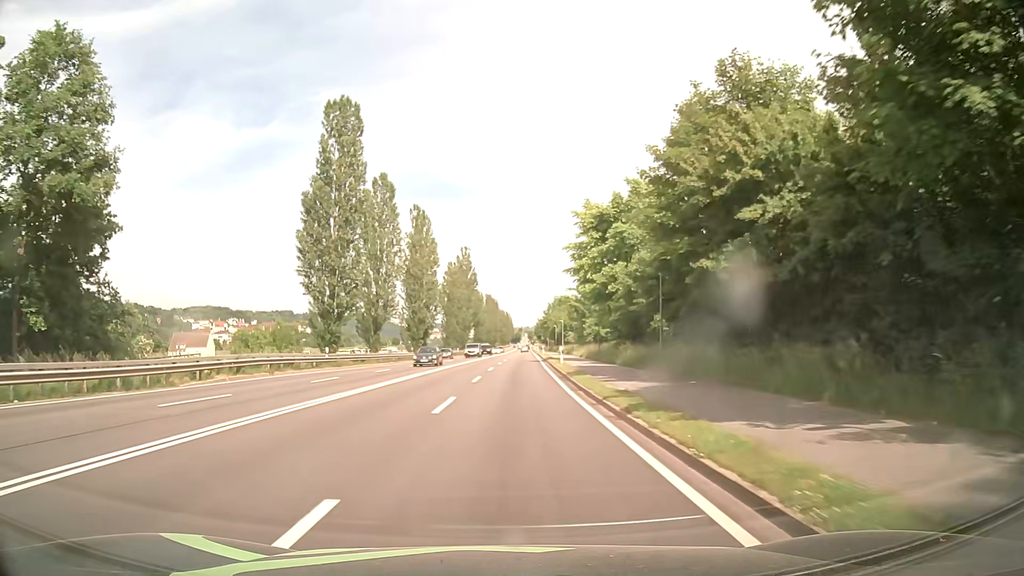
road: primary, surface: asphalt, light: Day
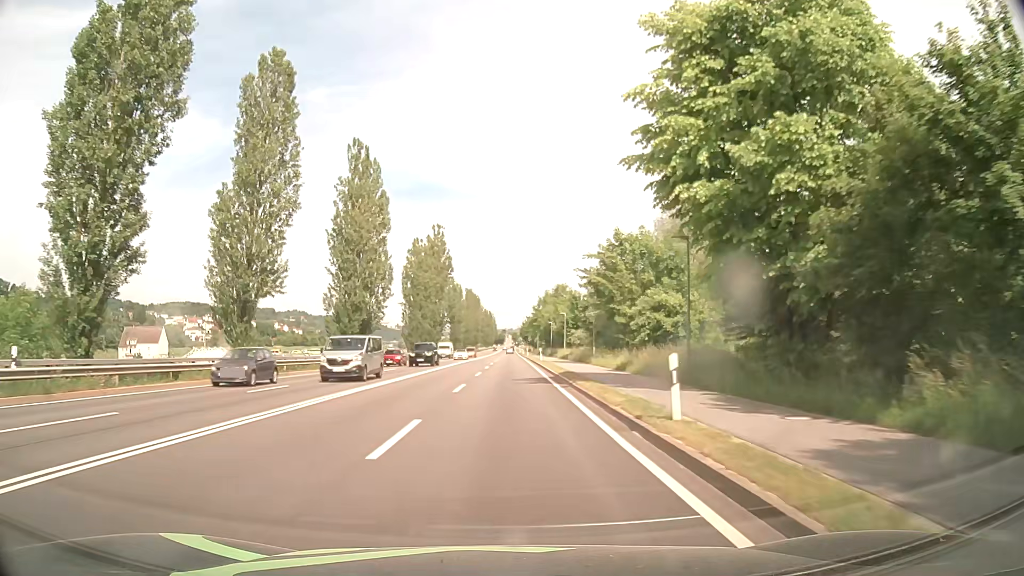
(+0.3, +29.2) m; +1°
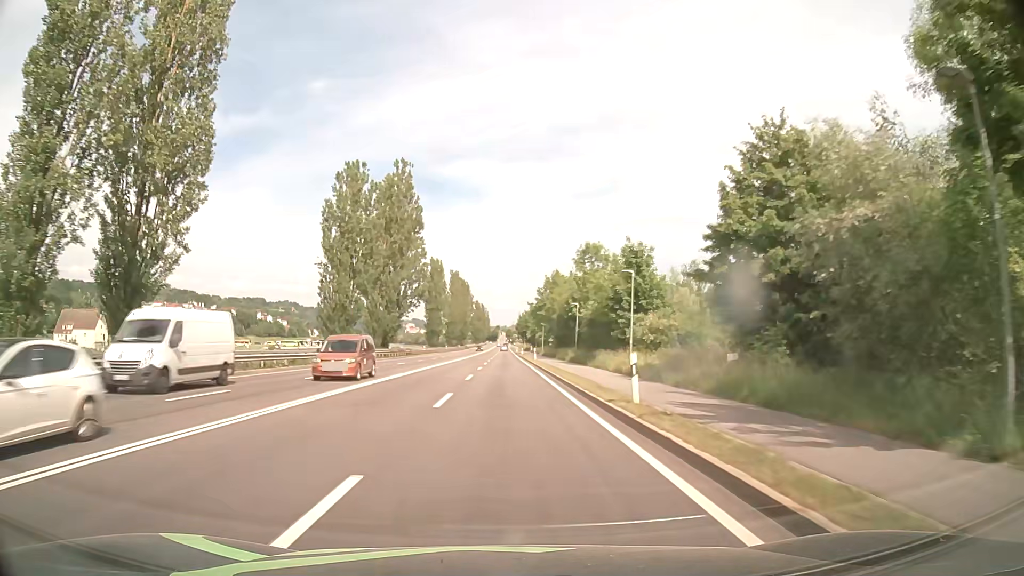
(+0.2, +41.4) m; +1°
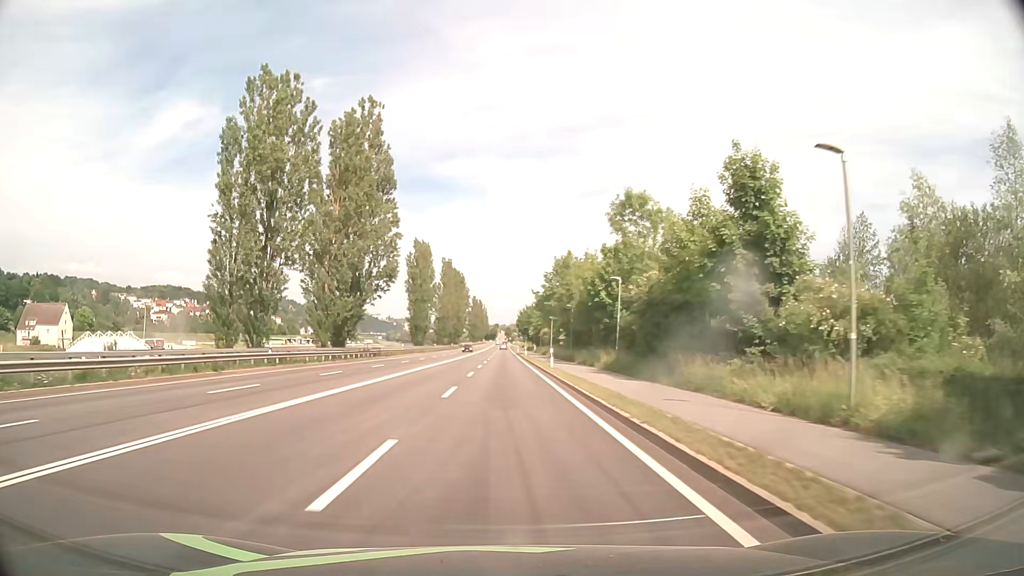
(0.0, +21.5) m; 0°
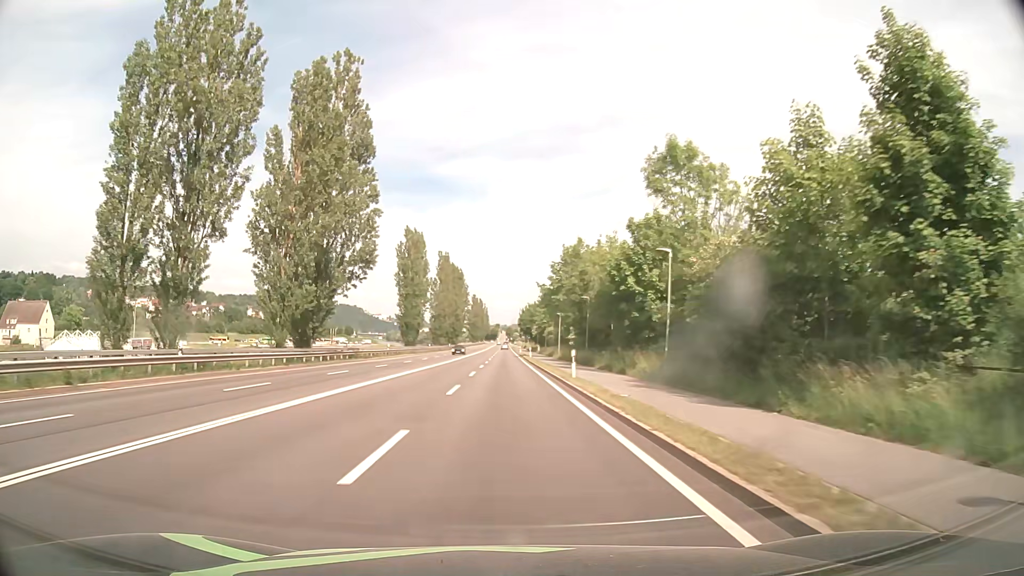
(0.0, +10.9) m; 0°
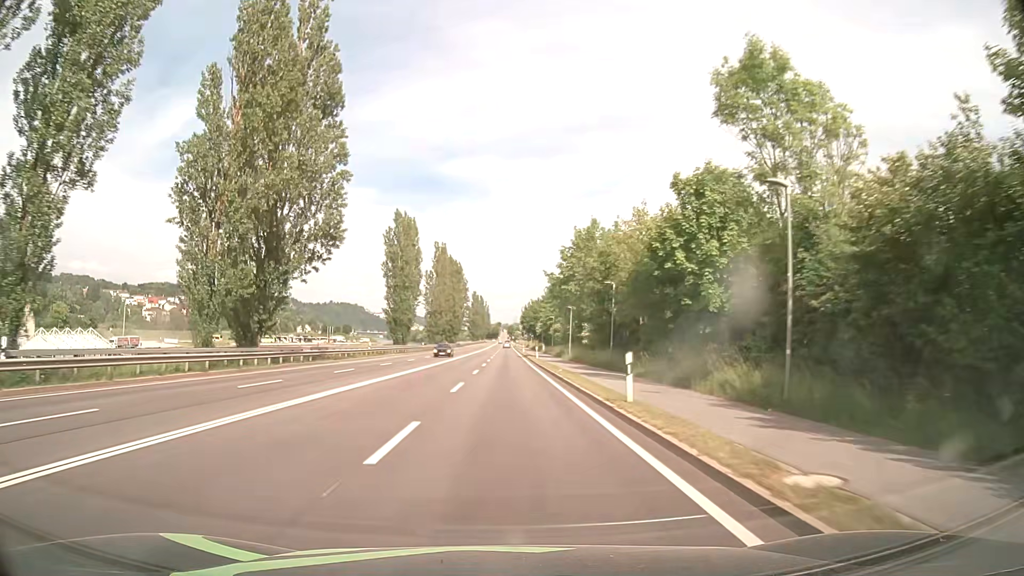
(0.0, +11.1) m; 0°
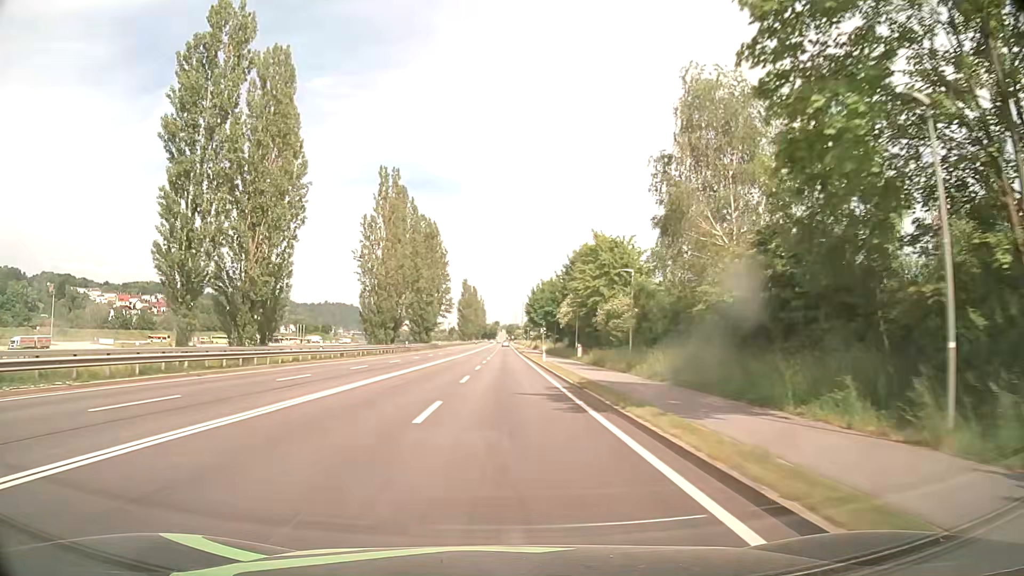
(-0.2, +56.3) m; 0°
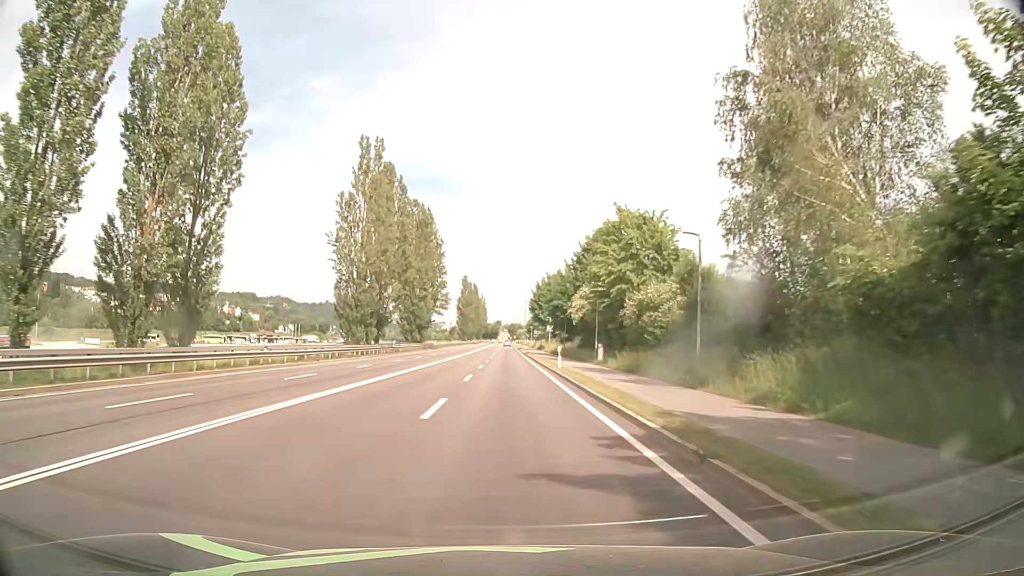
(0.0, +11.4) m; 0°
(0, +10) (0, +20) (0, +30) (0, +40) (0, +50) (0, +60) (0, +70) (0, +80) (0, +90) (0, +100) m
